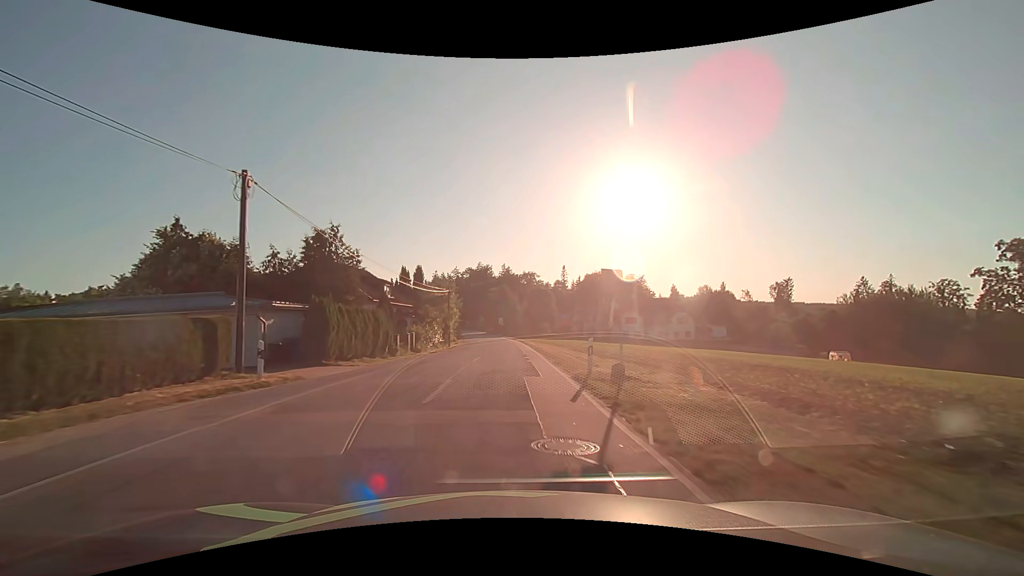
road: tertiary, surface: asphalt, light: Day
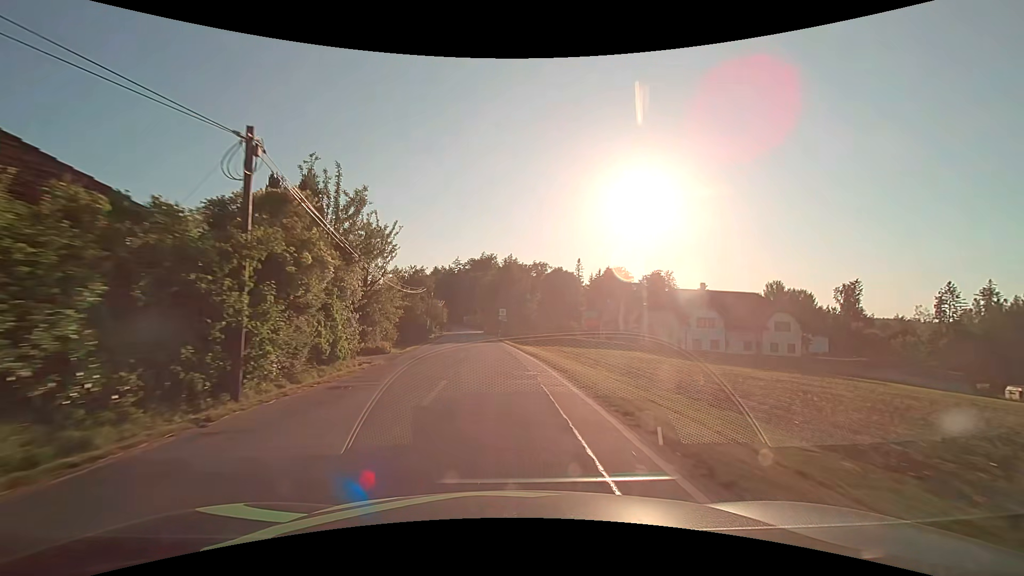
(-0.1, +37.1) m; 0°
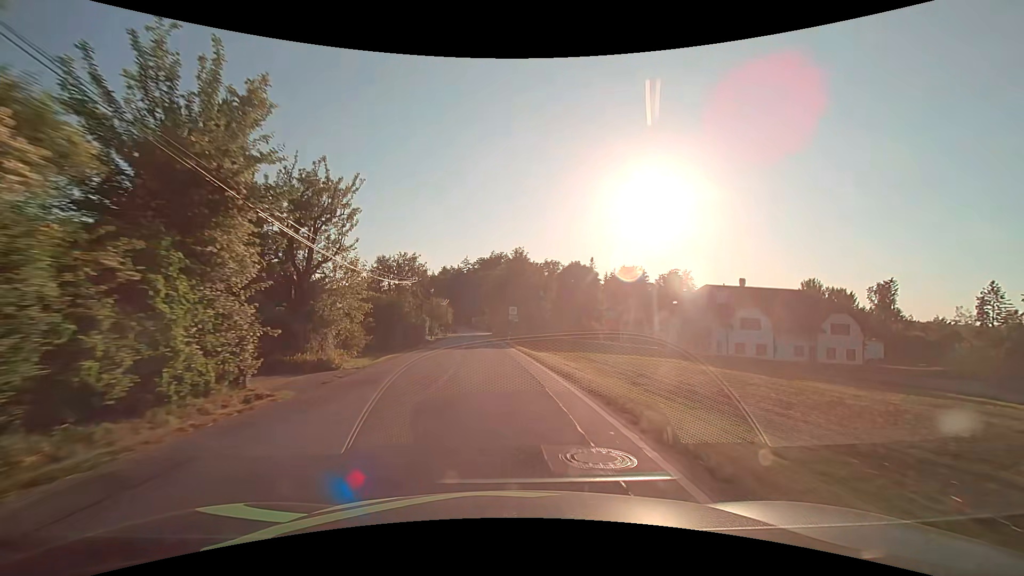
(-0.1, +9.2) m; -1°
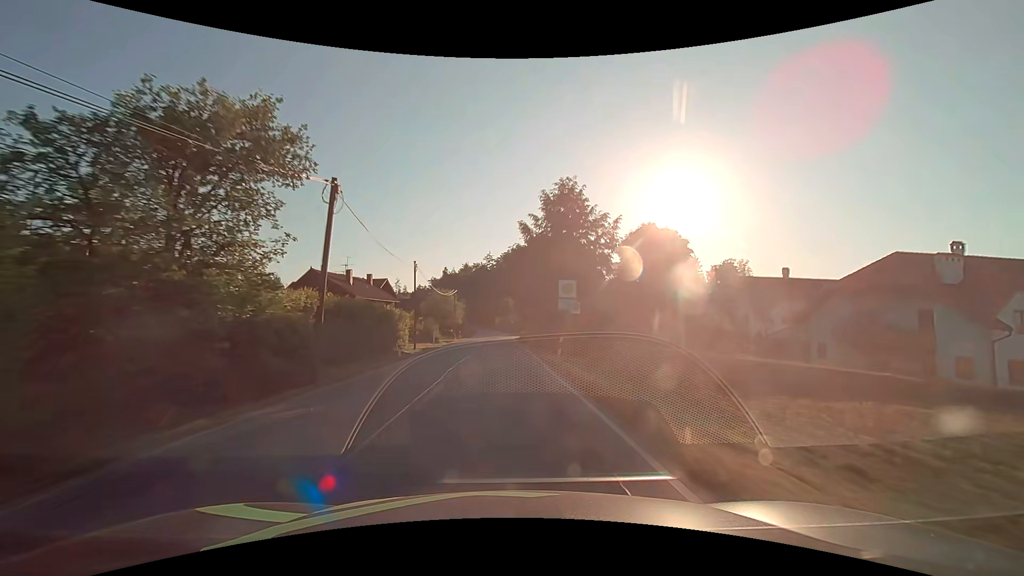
(-0.8, +27.5) m; -3°
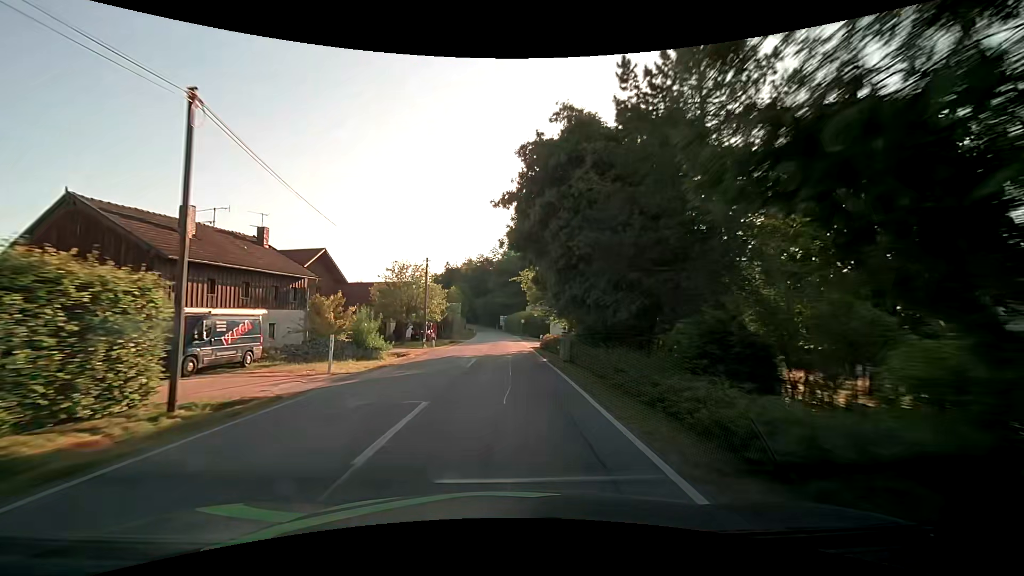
(-0.2, +27.4) m; -1°
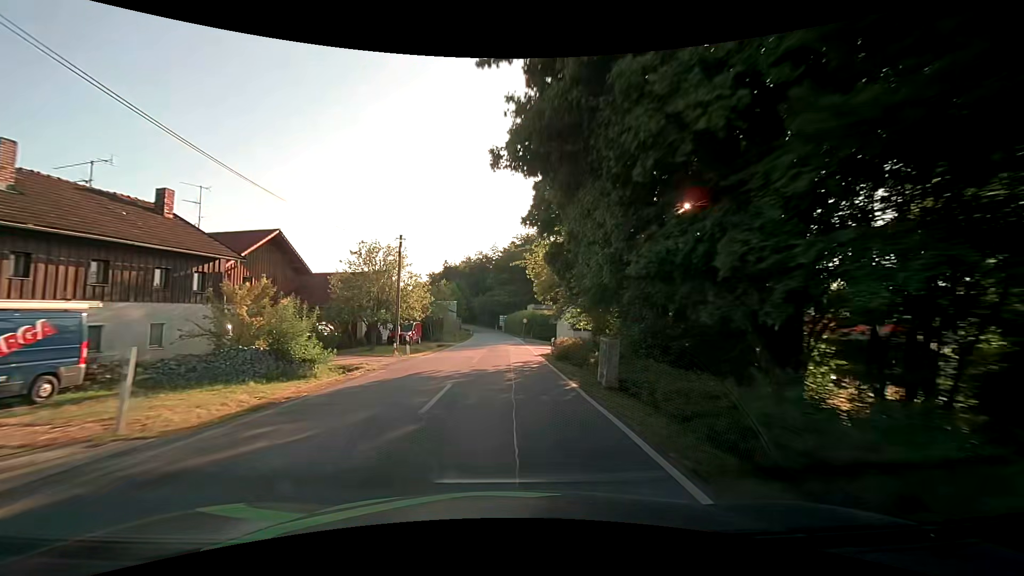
(0.0, +9.1) m; 0°
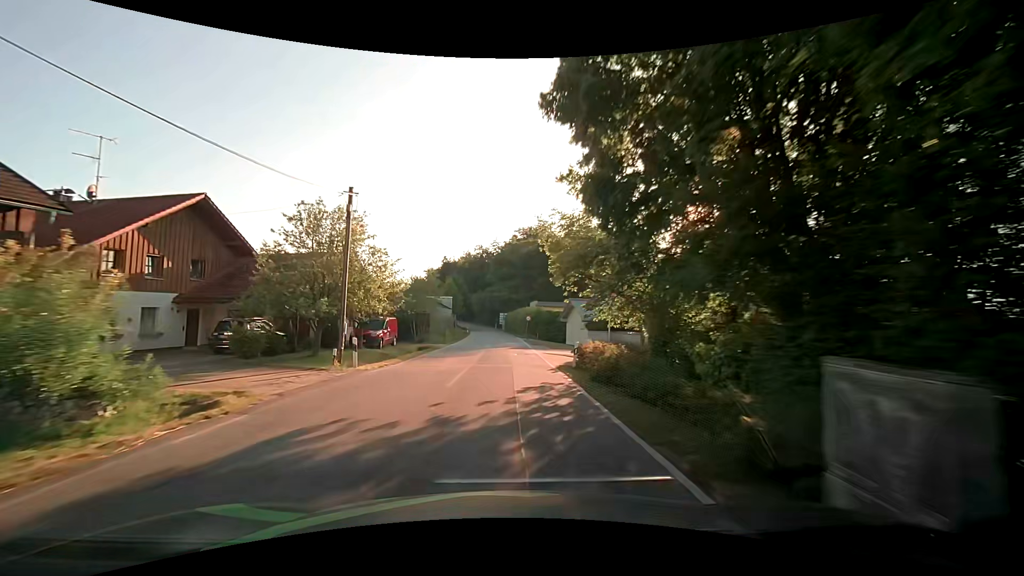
(0.0, +9.1) m; 0°
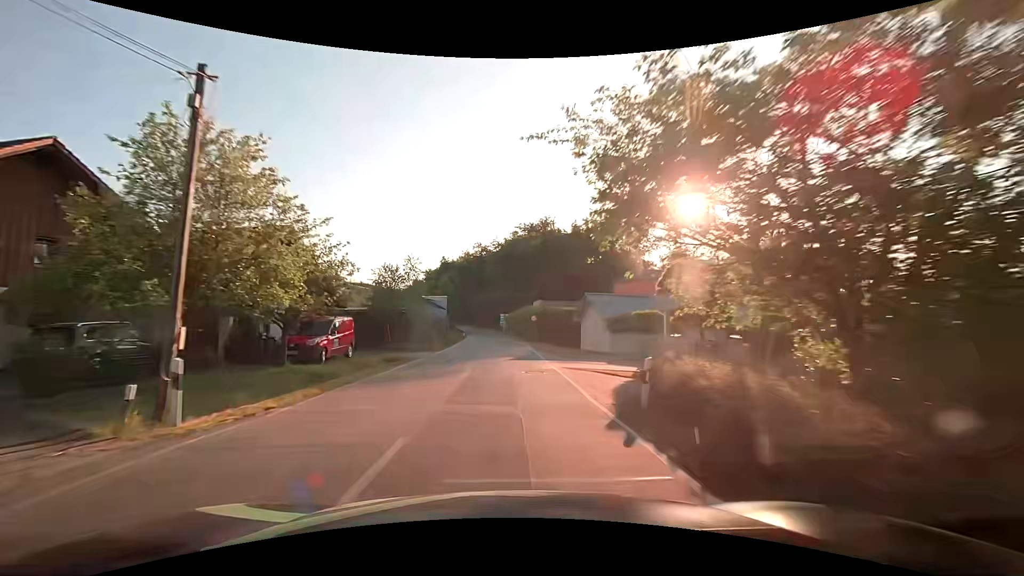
(0.0, +9.1) m; 0°
(0, +10) (0, +20) (0, +30) (0, +40) (-1, +50) (-1, +60) (-2, +70) (-3, +80) (-4, +90) (-5, +100) m
